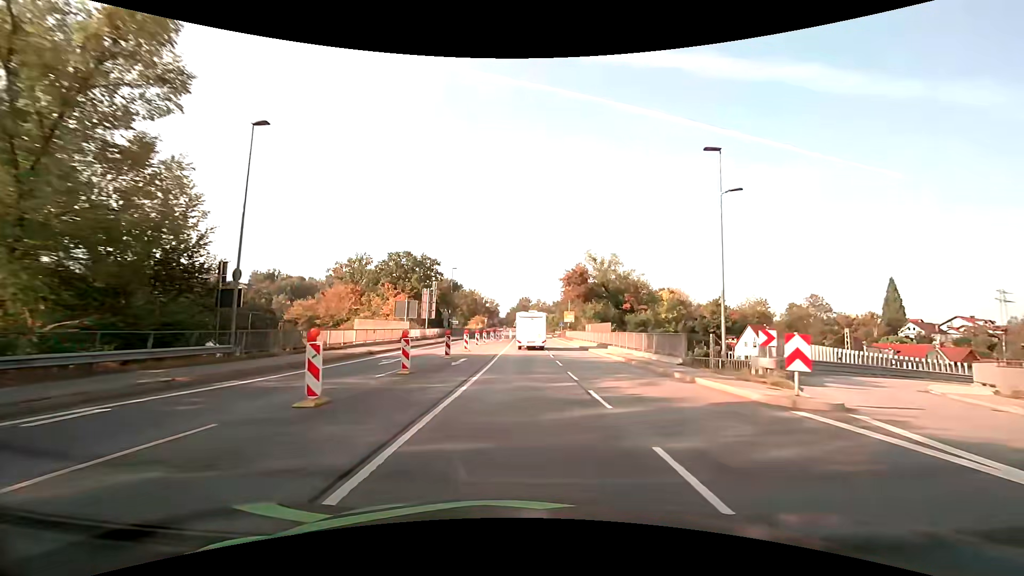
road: primary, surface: asphalt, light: Day
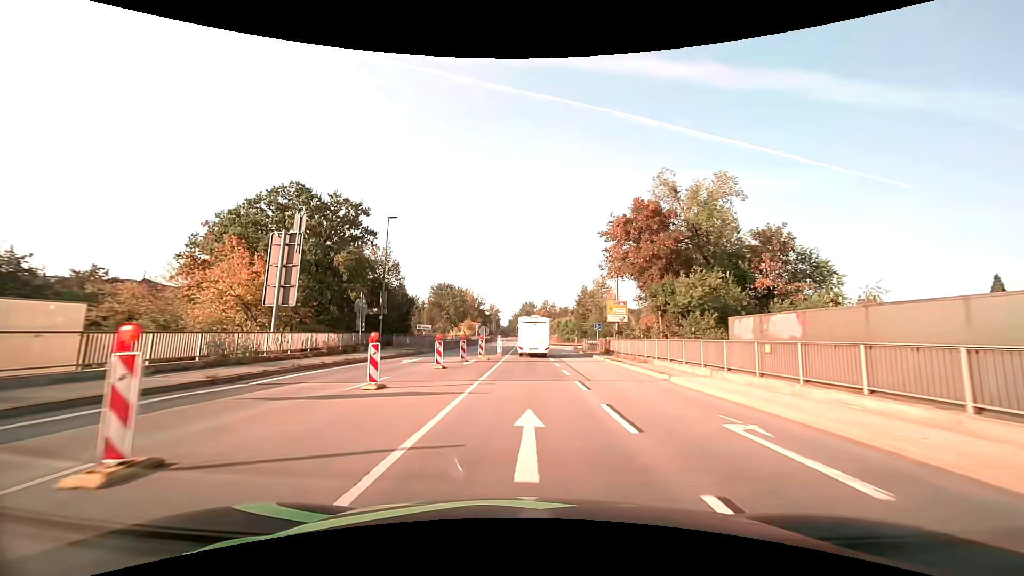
(-0.3, +38.0) m; -1°
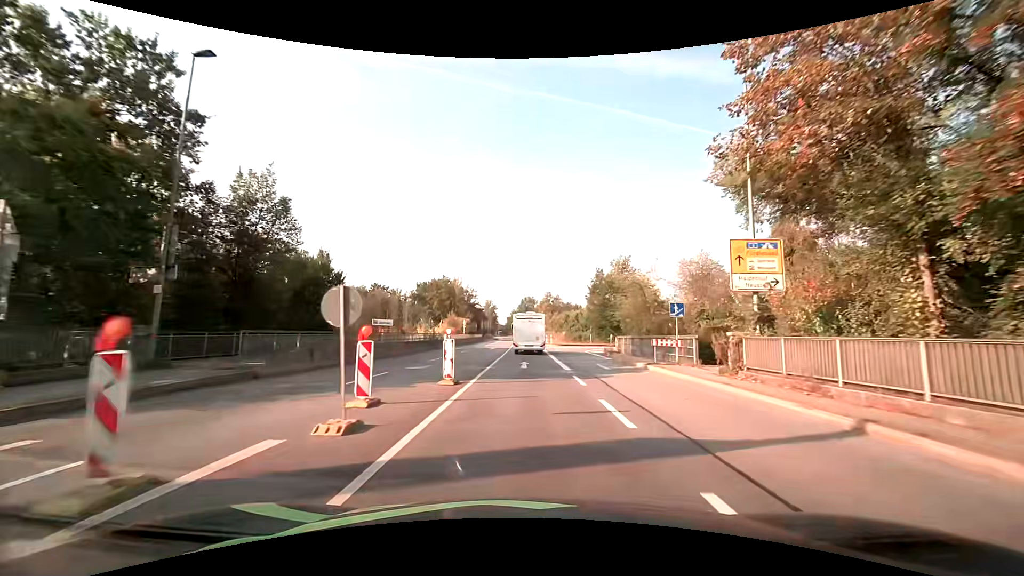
(0.0, +23.3) m; 0°
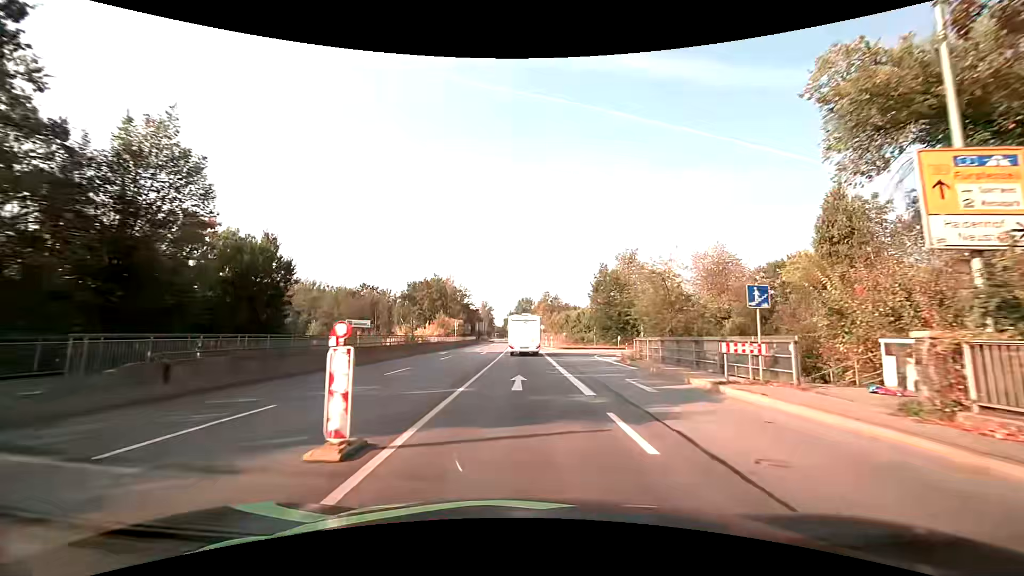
(0.0, +7.4) m; +1°
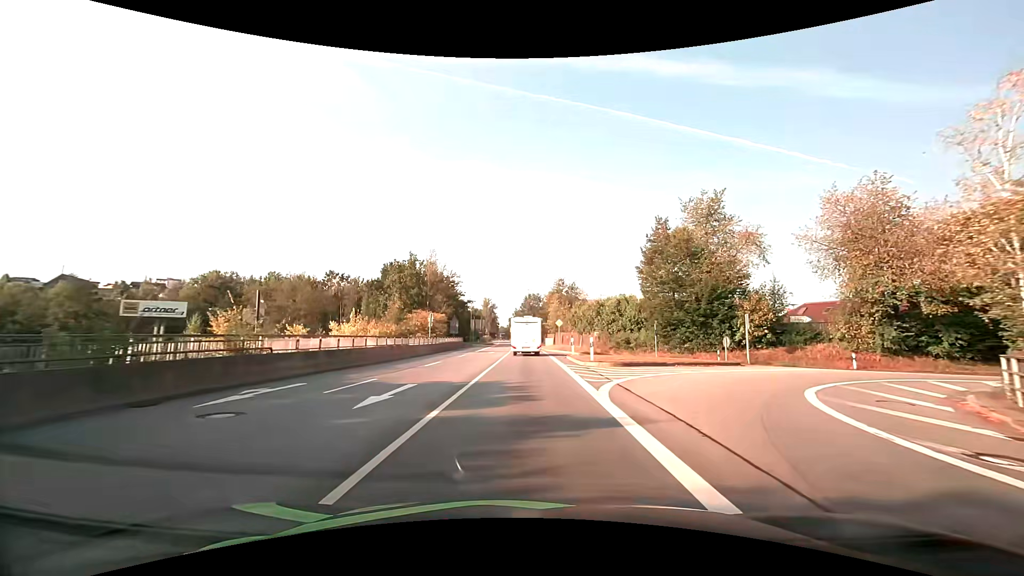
(-0.6, +29.0) m; -2°
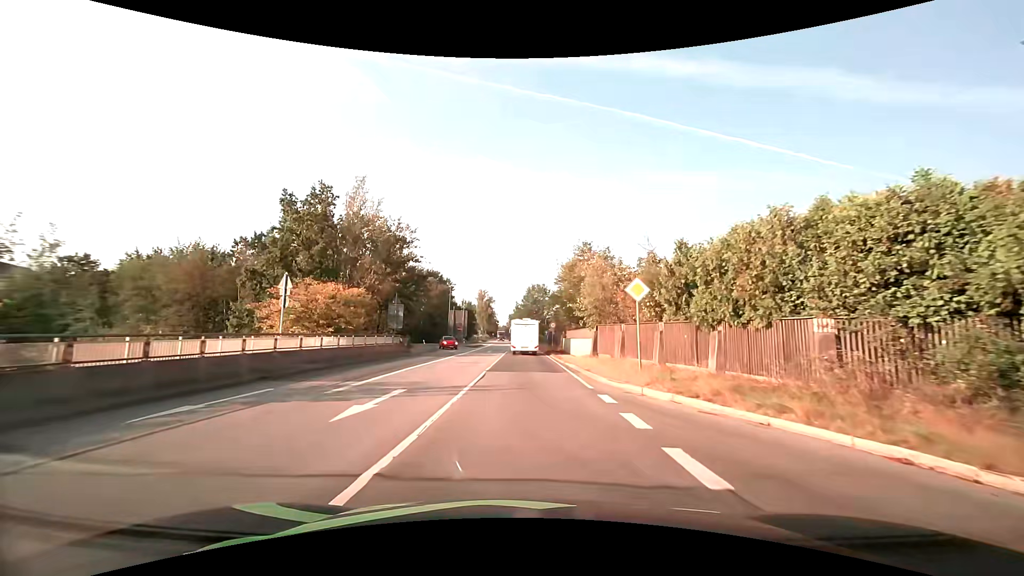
(-0.1, +36.7) m; 0°
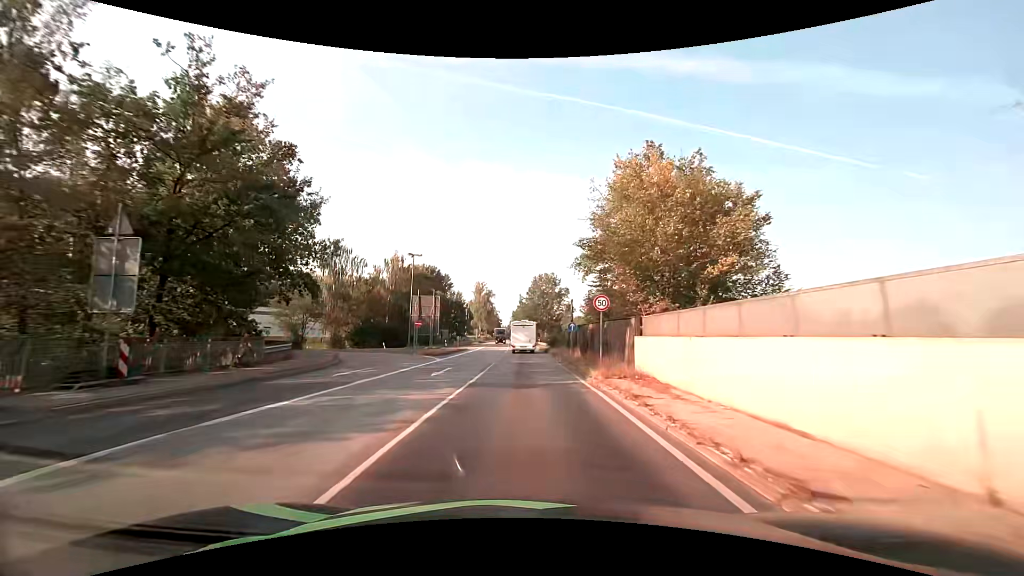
(-0.3, +29.9) m; -1°
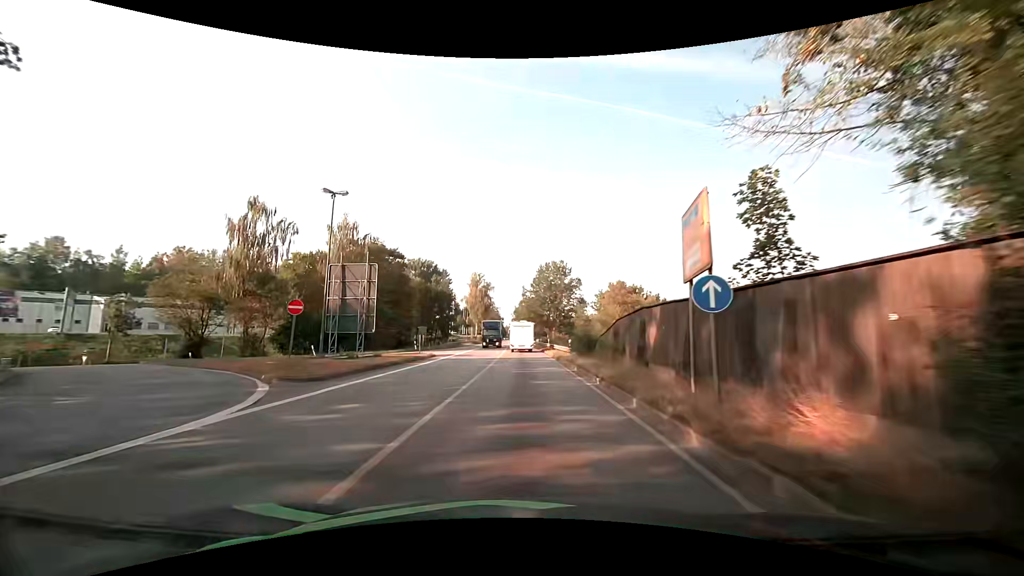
(0.0, +22.8) m; 0°
(0, +10) (0, +20) (0, +30) (0, +40) (-1, +50) (-1, +60) (-1, +70) (-1, +80) (-2, +90) (-2, +100) m
